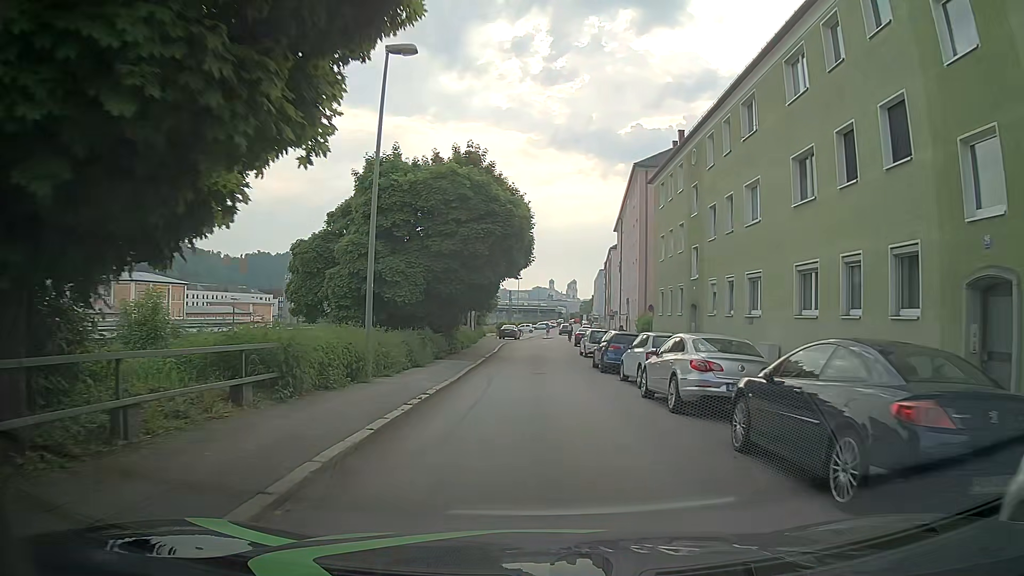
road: residential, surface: asphalt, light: Day
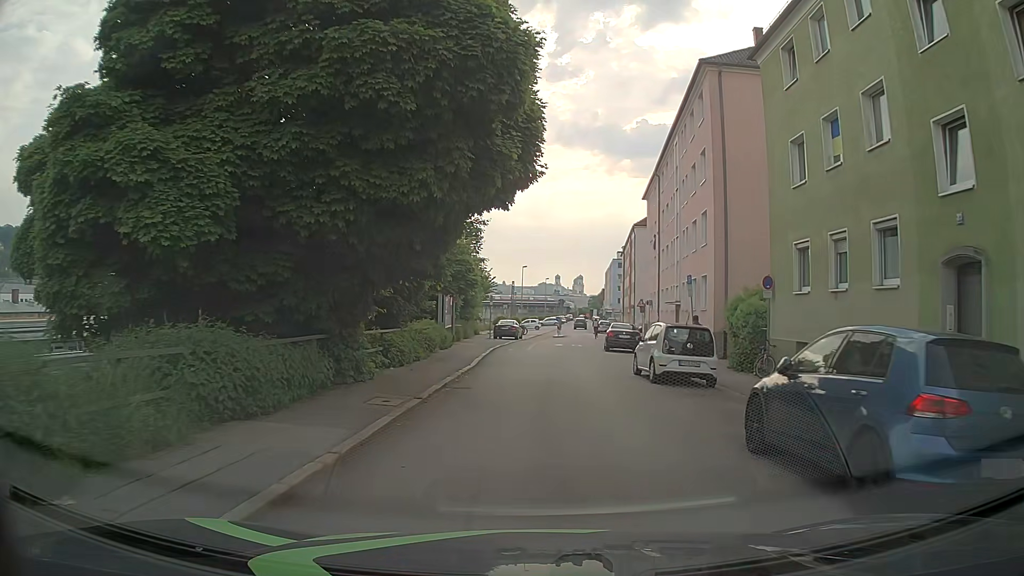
(-0.4, +18.1) m; -1°
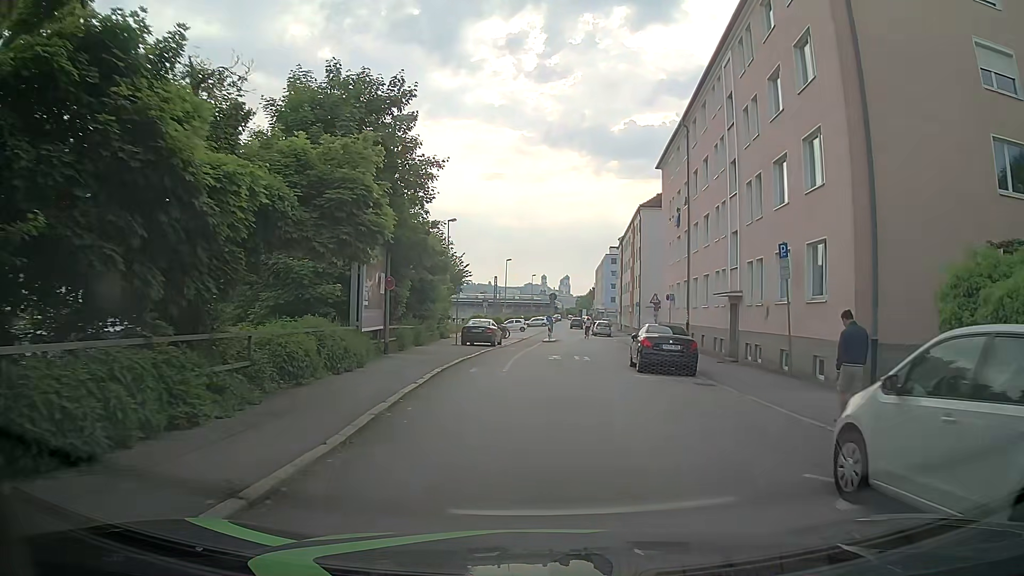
(+0.1, +13.5) m; 0°
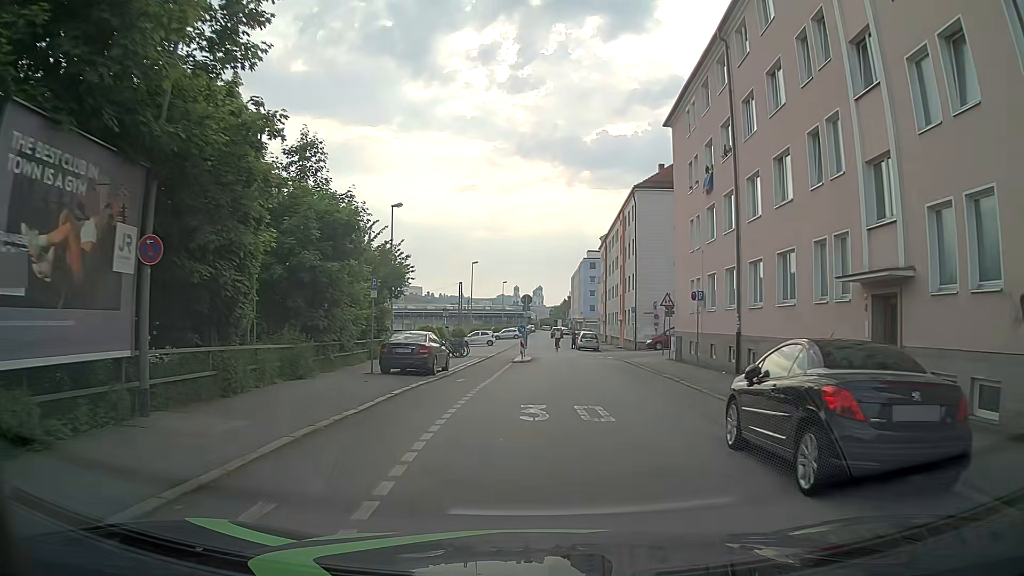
(+0.5, +13.4) m; +4°
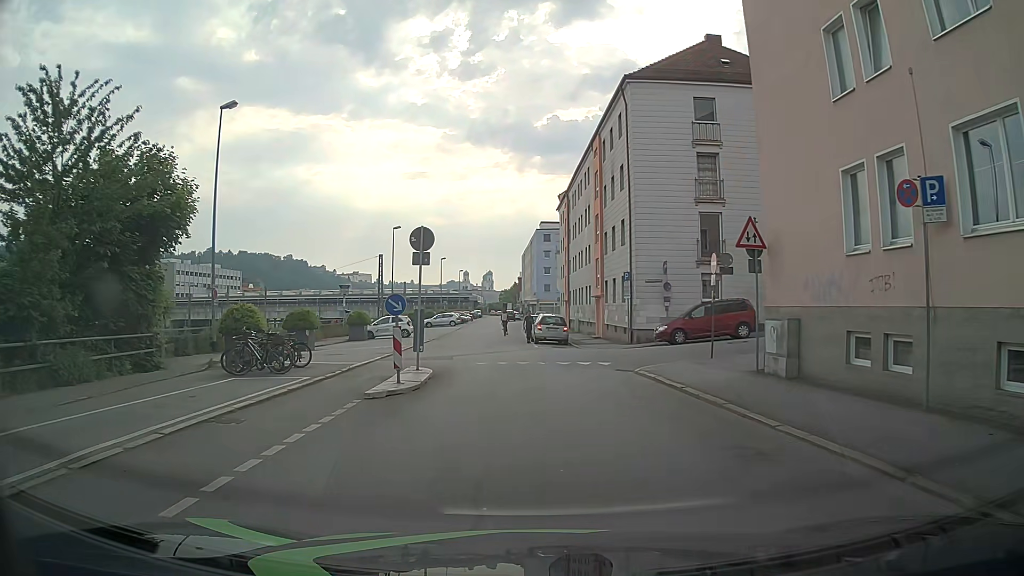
(+0.8, +20.5) m; +3°
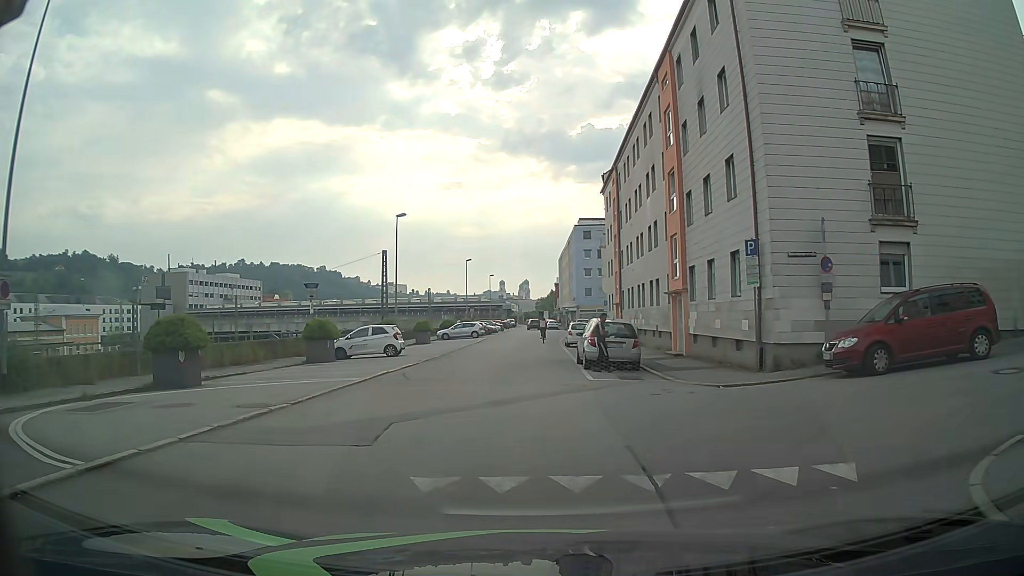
(-0.2, +13.9) m; -3°
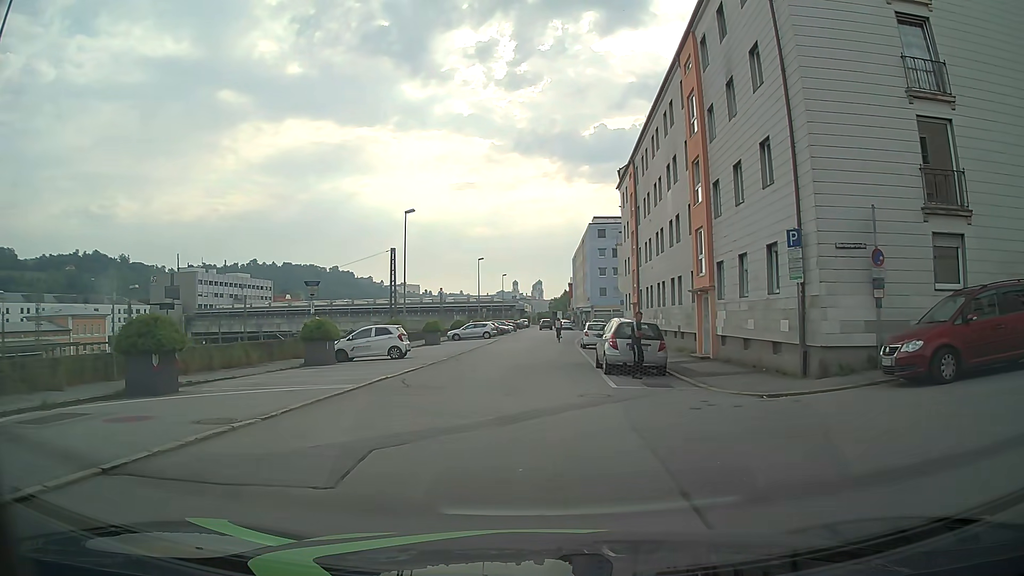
(0.0, +2.0) m; 0°
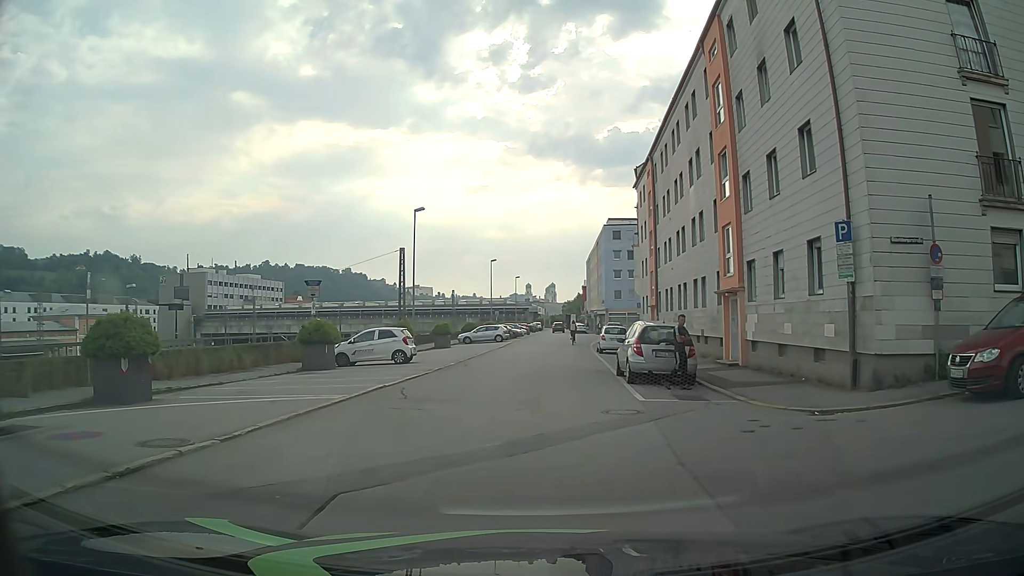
(0.0, +1.9) m; -2°
(0, +10) (0, +20) (+1, +30) (+1, +40) (+2, +50) (+4, +60) (+5, +70) (+6, +80) (+6, +90) (+5, +100) m
